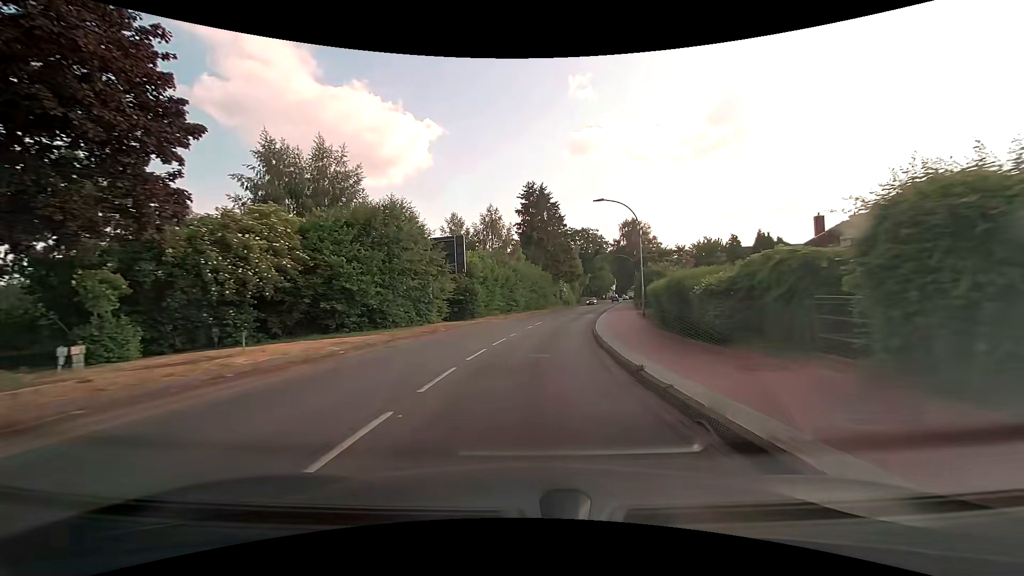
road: tertiary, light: Day
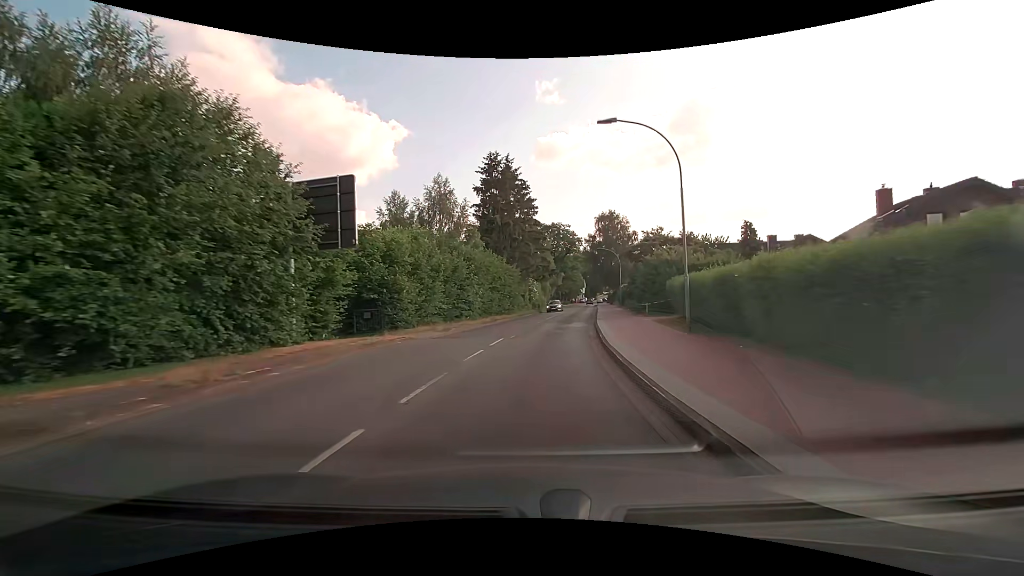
(+0.5, +14.4) m; +4°
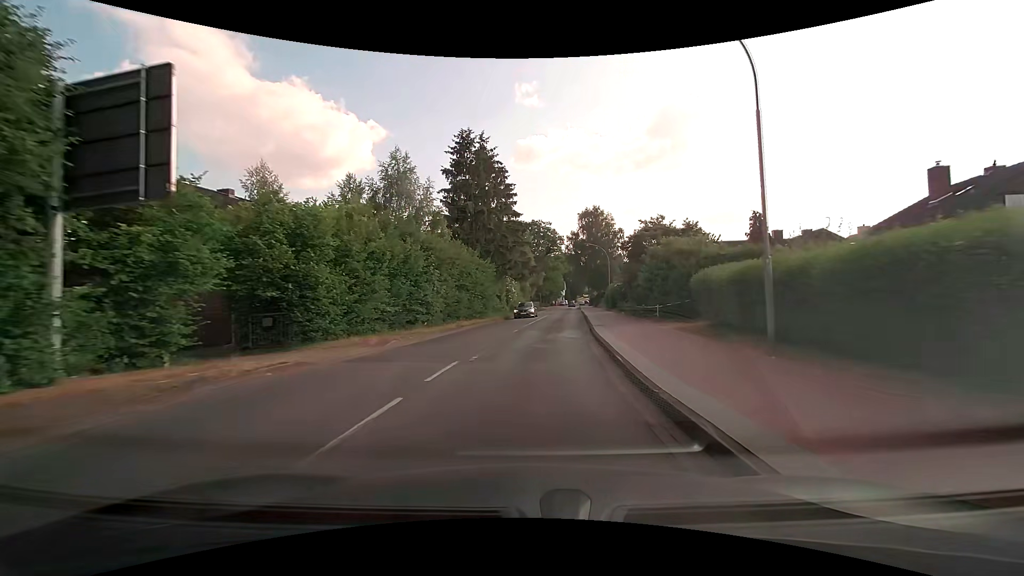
(+0.1, +7.3) m; +2°
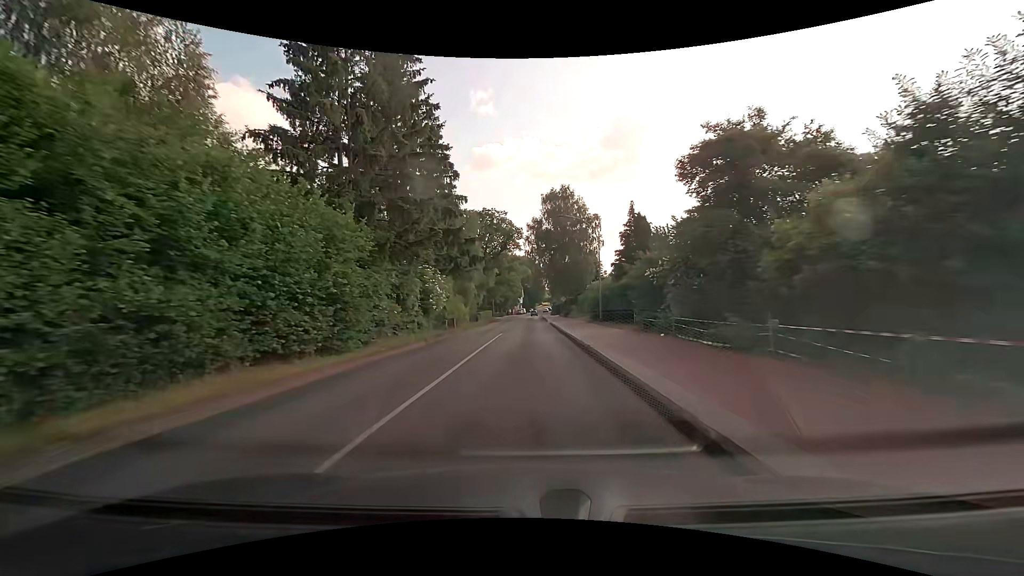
(+1.2, +22.1) m; +4°
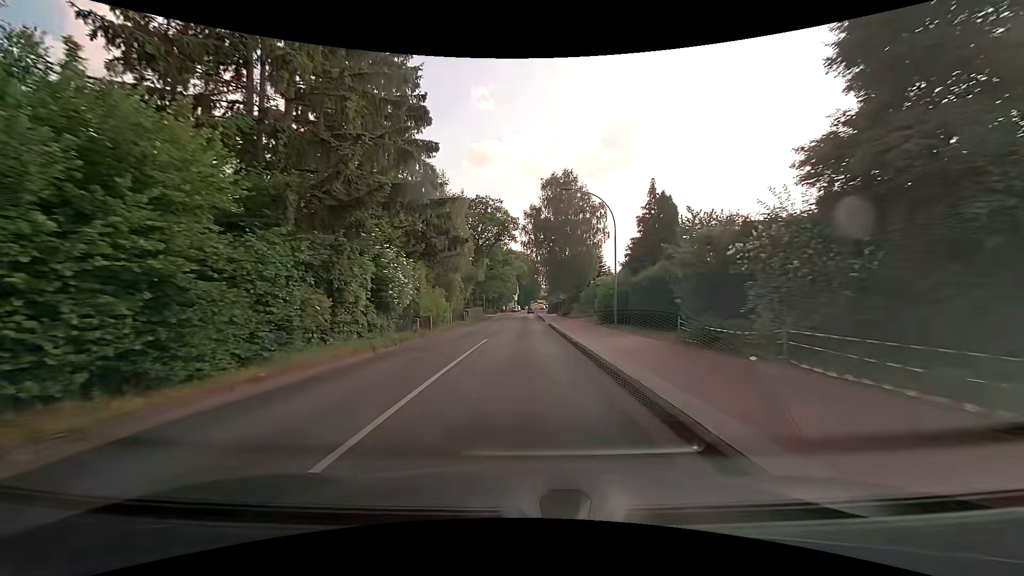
(+0.1, +7.5) m; +2°
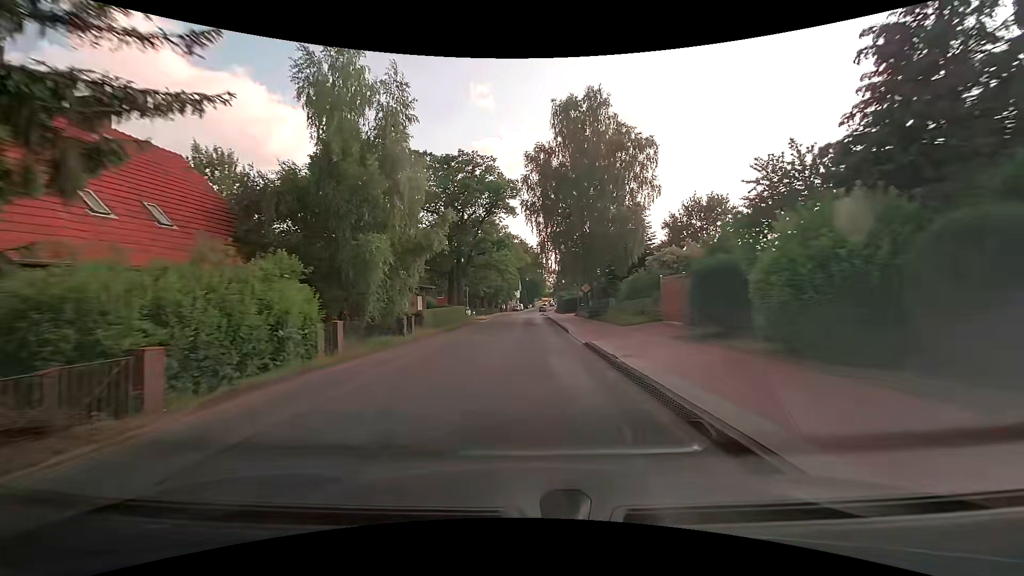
(-0.1, +22.9) m; -1°
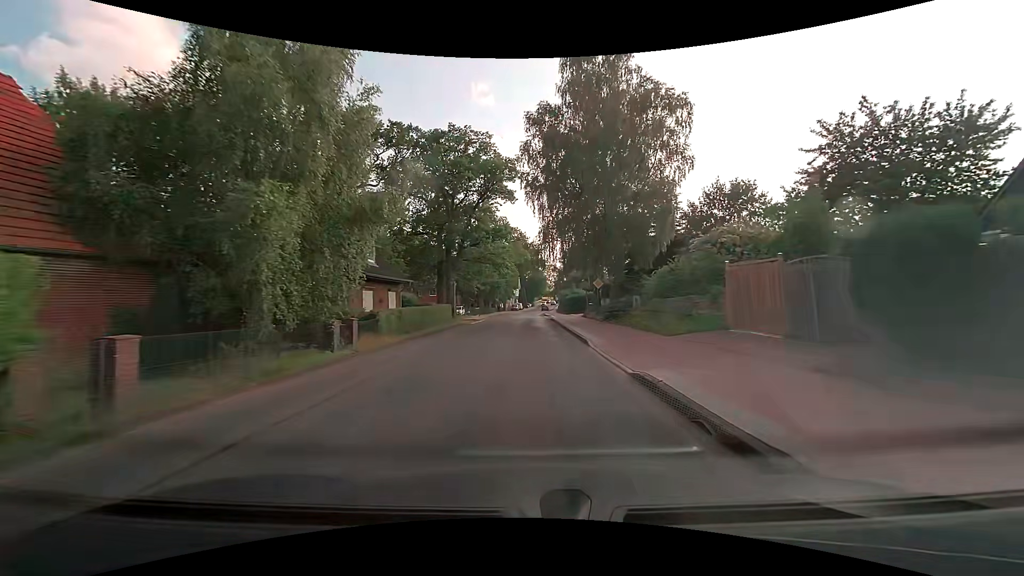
(0.0, +7.8) m; 0°
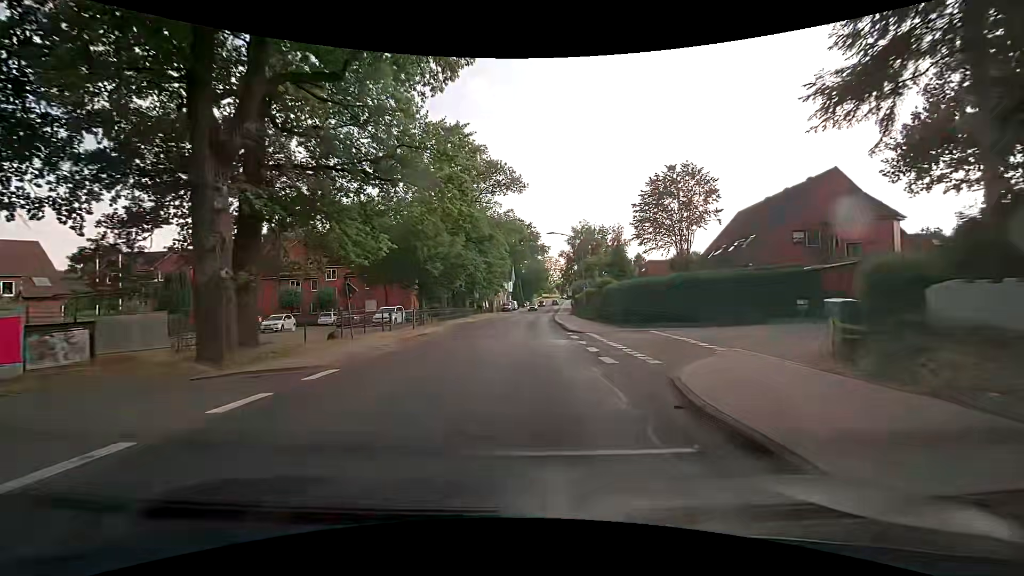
(+0.1, +38.9) m; 0°
(0, +10) (0, +20) (+1, +30) (+1, +40) (+1, +50) (+2, +60) (+3, +70) (+4, +80) (+4, +90) (+5, +100) m
